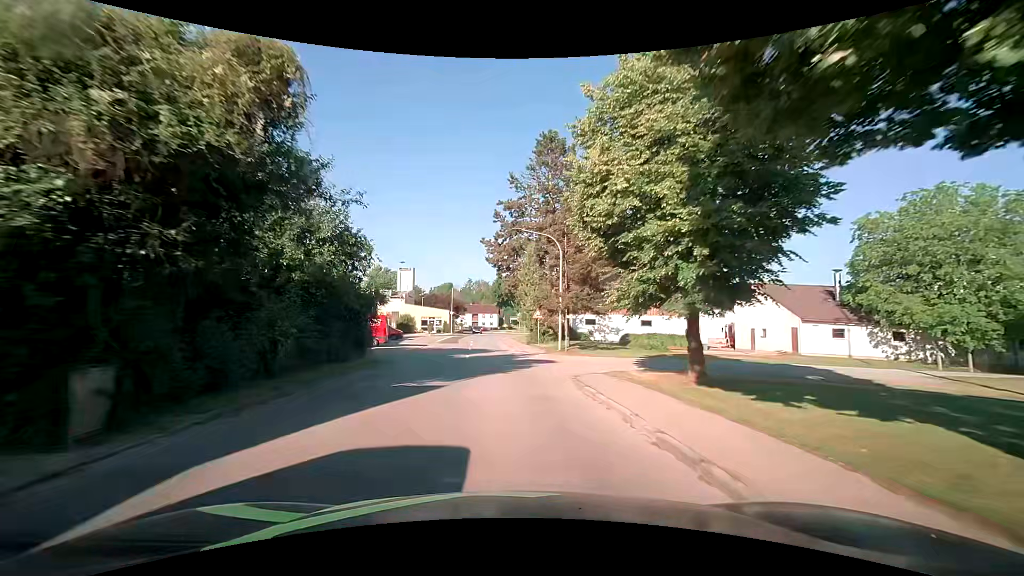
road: tertiary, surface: asphalt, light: Day
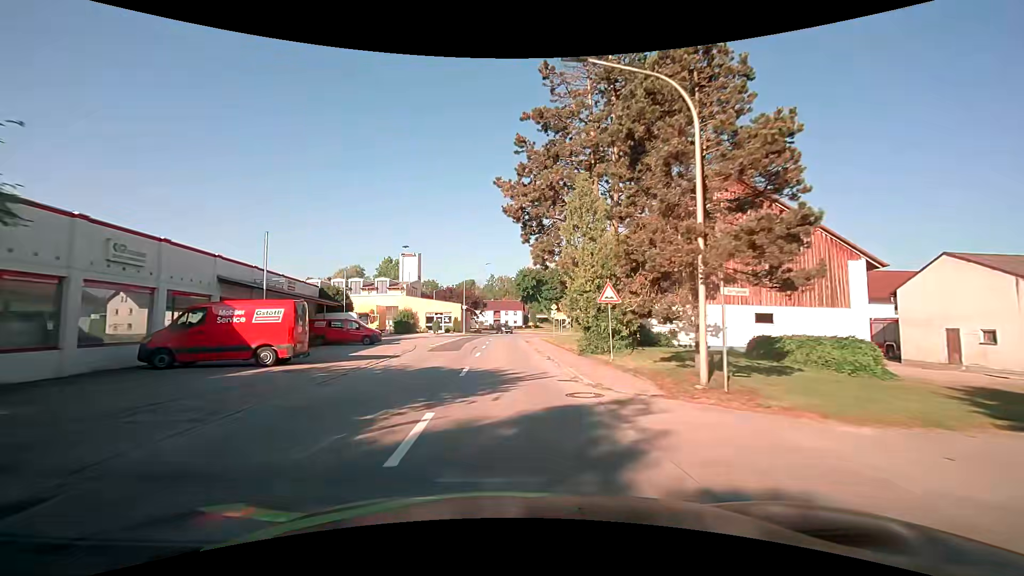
(-0.4, +19.0) m; -3°
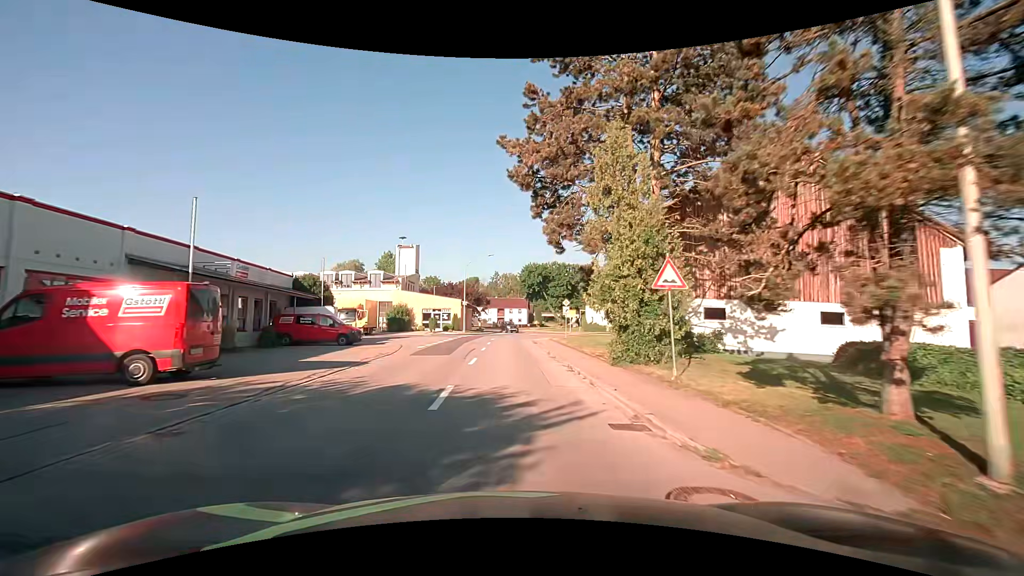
(-0.1, +6.1) m; -1°
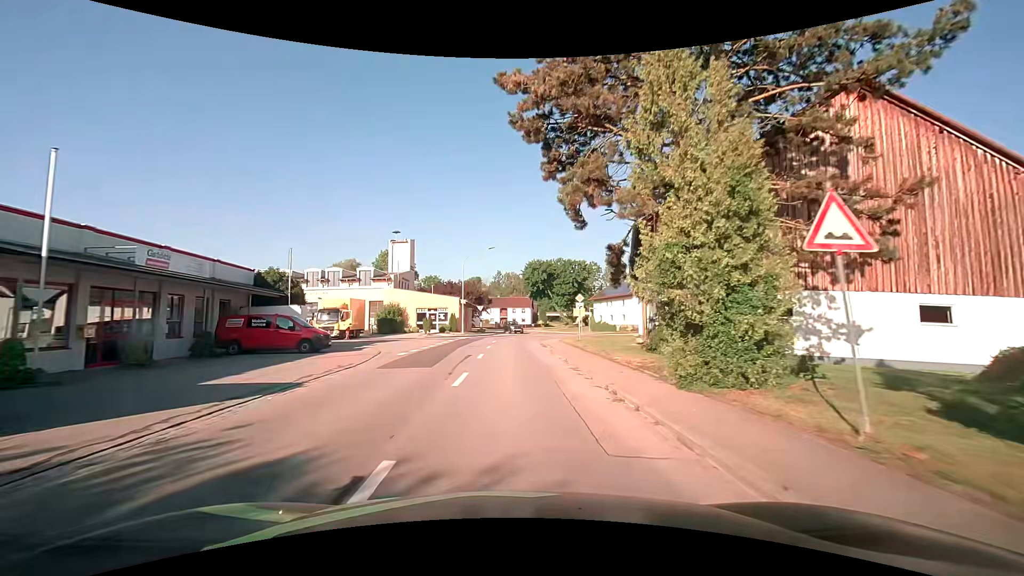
(0.0, +5.9) m; -1°
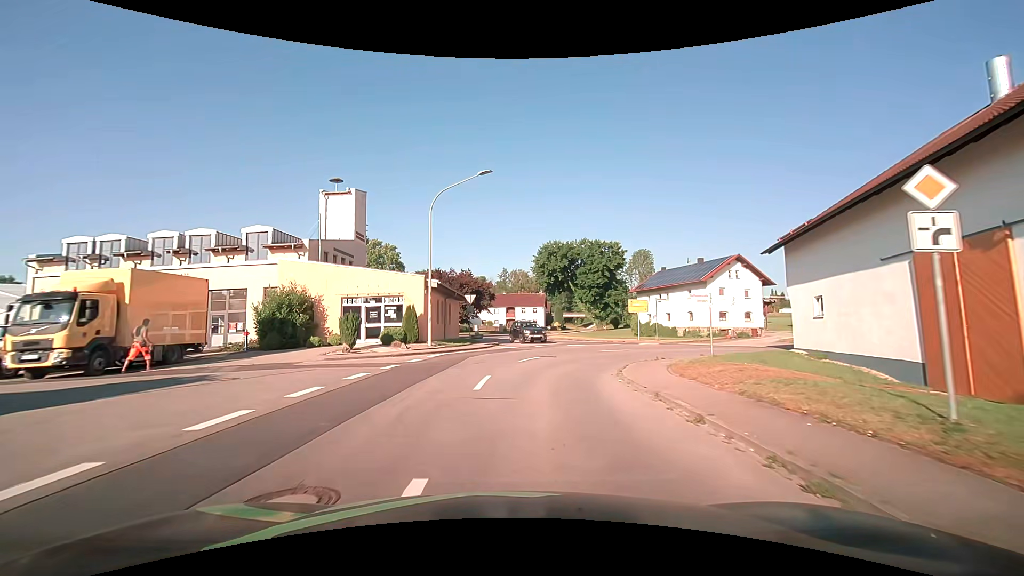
(+0.1, +27.3) m; 0°
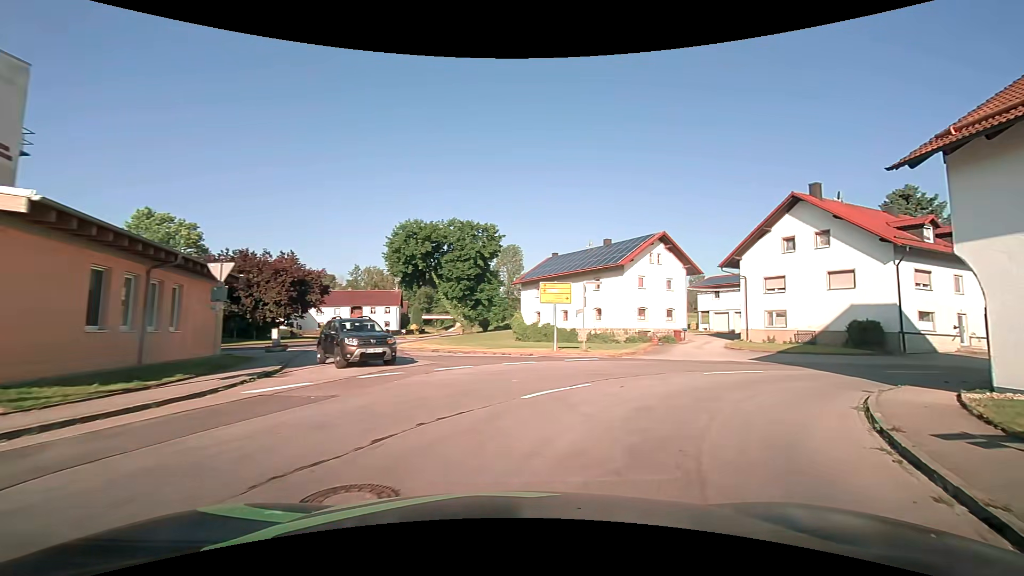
(+1.3, +17.9) m; +15°
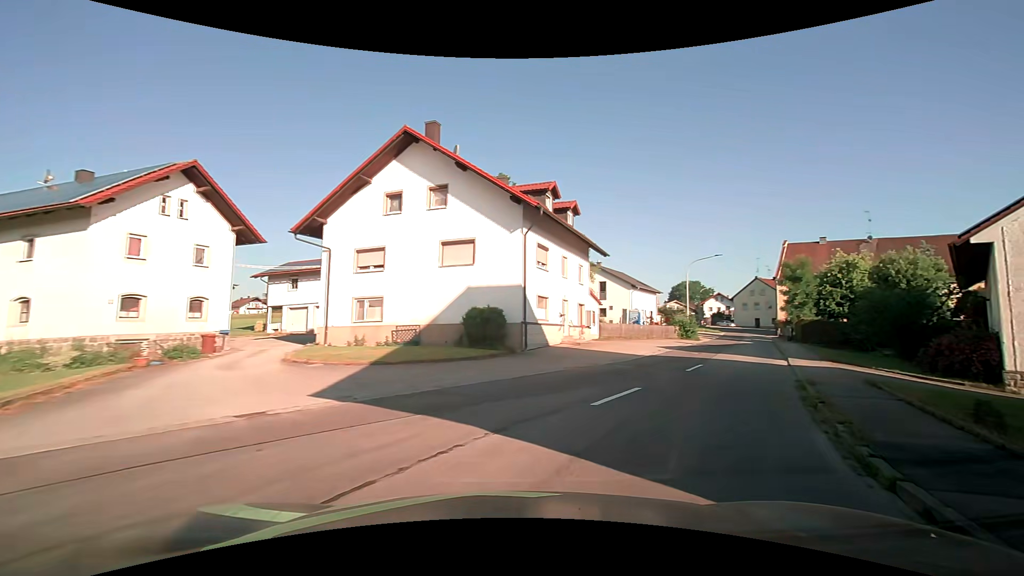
(+5.9, +14.5) m; +45°
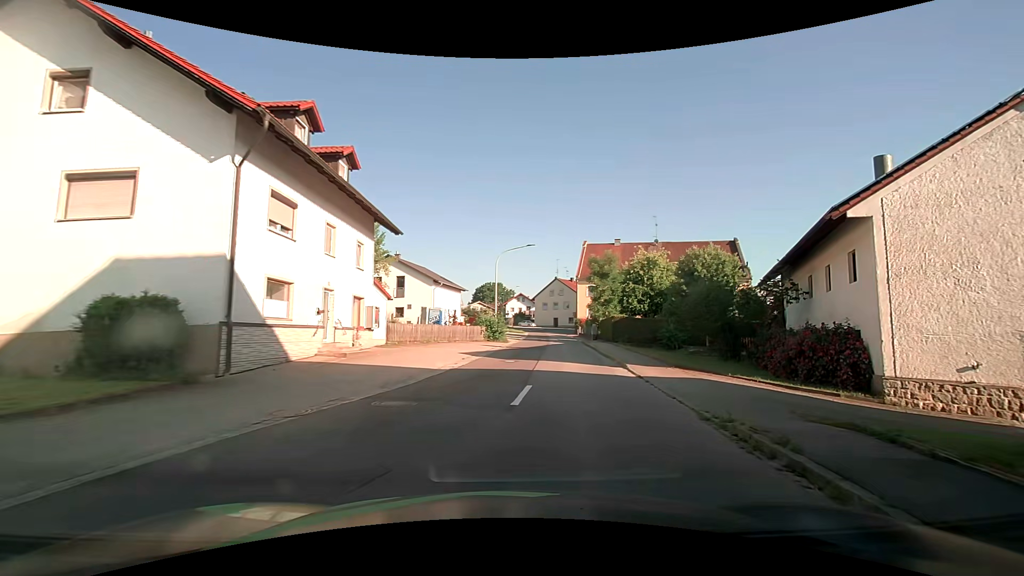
(+1.7, +8.6) m; +22°
(+1, +10) (+2, +20) (+3, +30) (+4, +40) (+5, +50) (+6, +60) (+7, +70) (+9, +79) (+12, +89) (+18, +97) m
